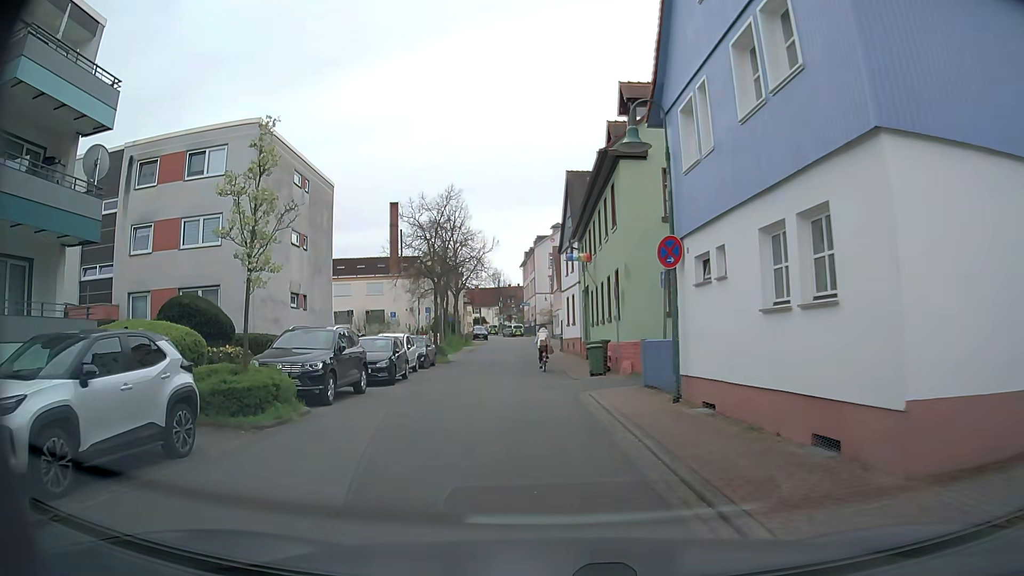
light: Day
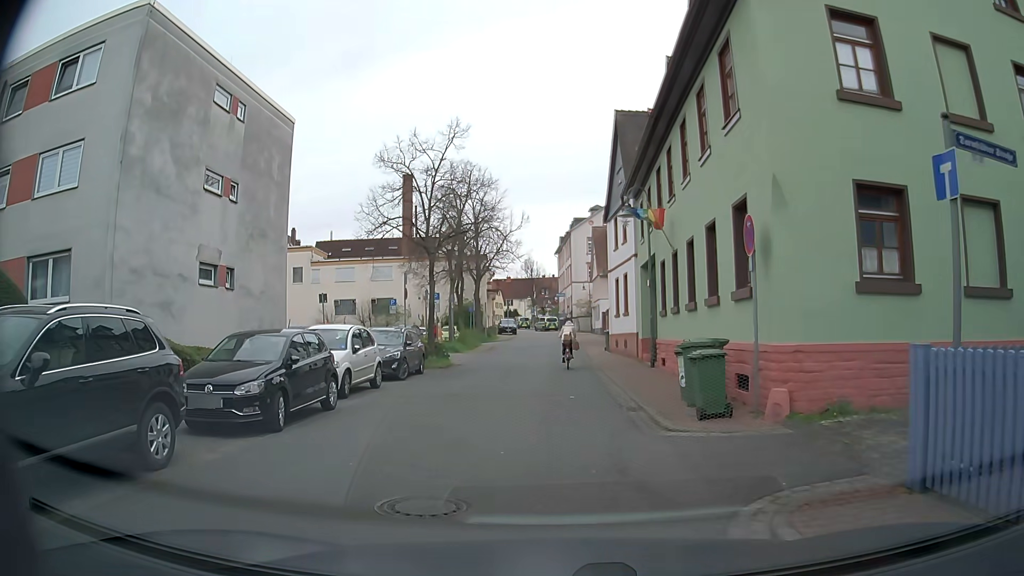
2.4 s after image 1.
(-0.4, +10.7) m; -3°
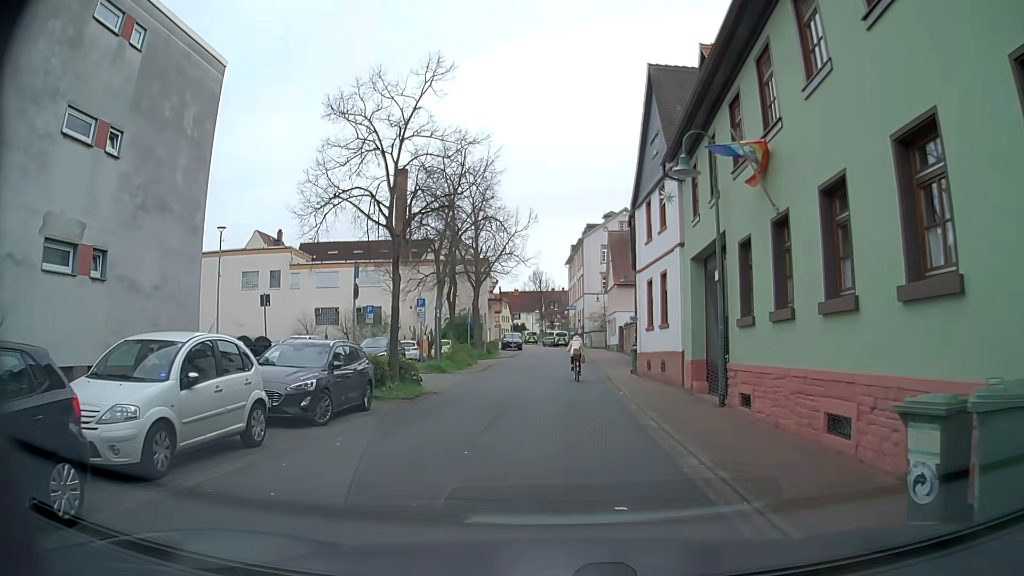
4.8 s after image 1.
(-0.1, +7.9) m; 0°
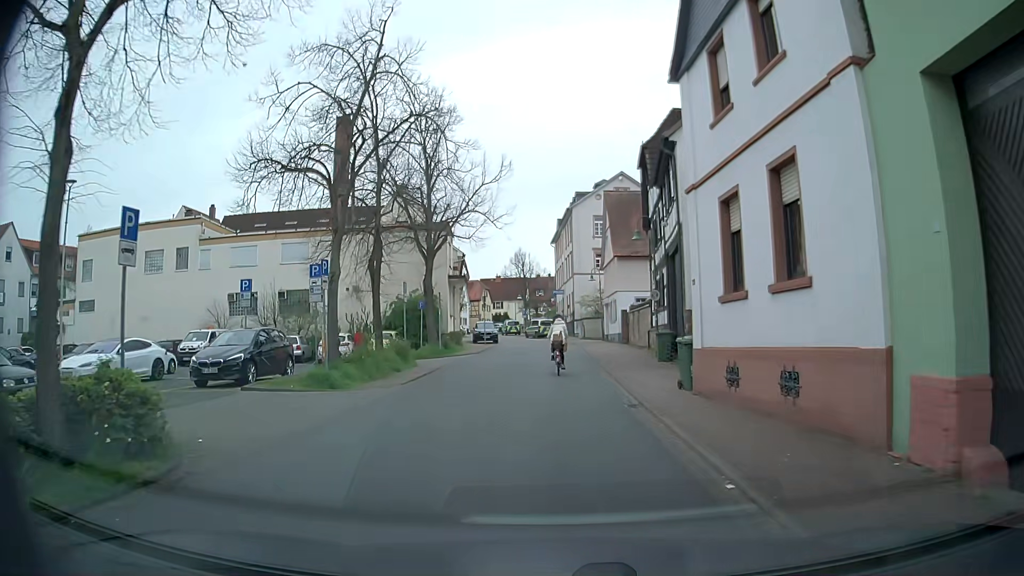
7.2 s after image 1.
(-0.1, +13.4) m; 0°
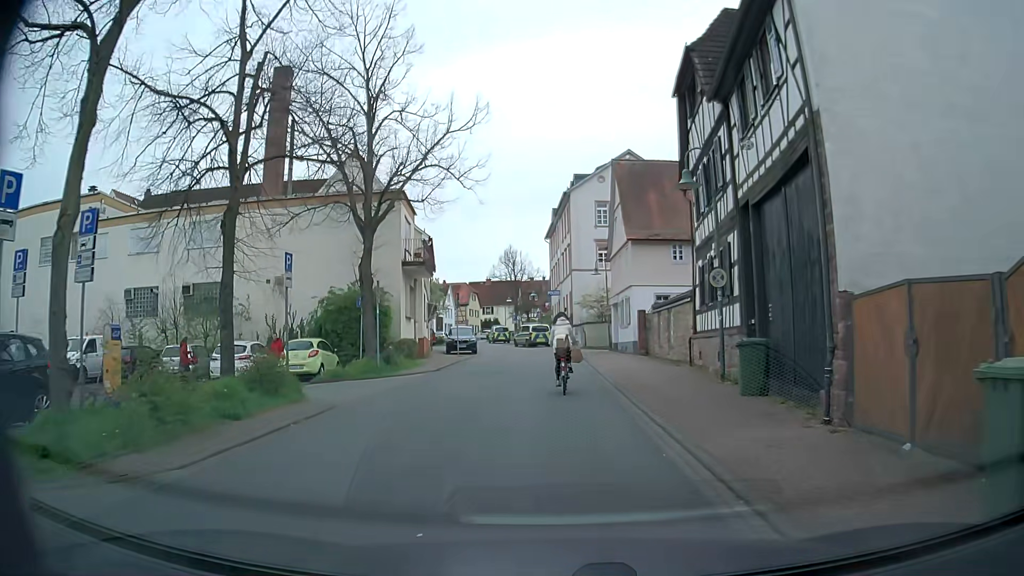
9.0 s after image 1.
(-0.2, +11.1) m; -2°
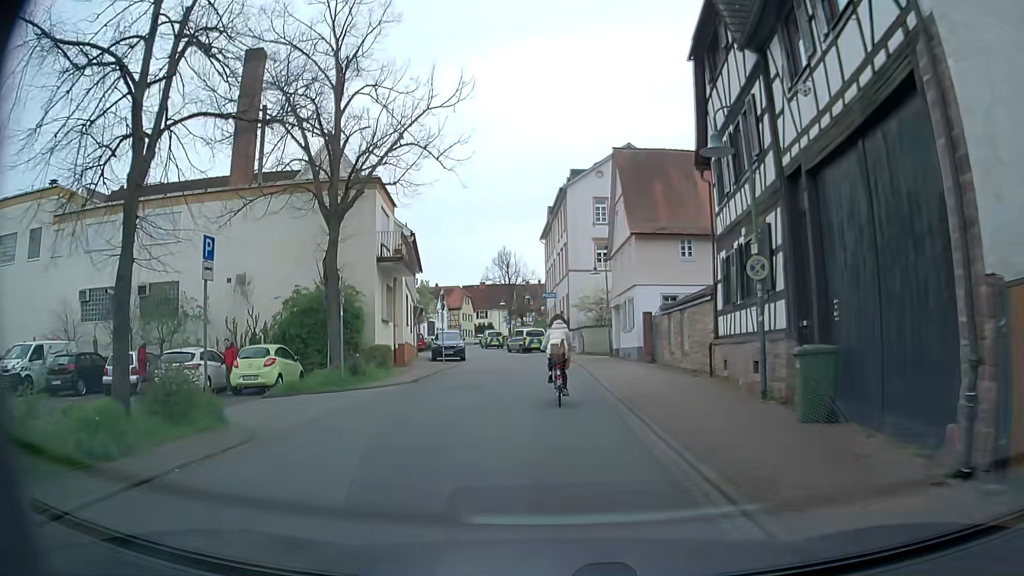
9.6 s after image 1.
(+0.1, +3.5) m; +3°
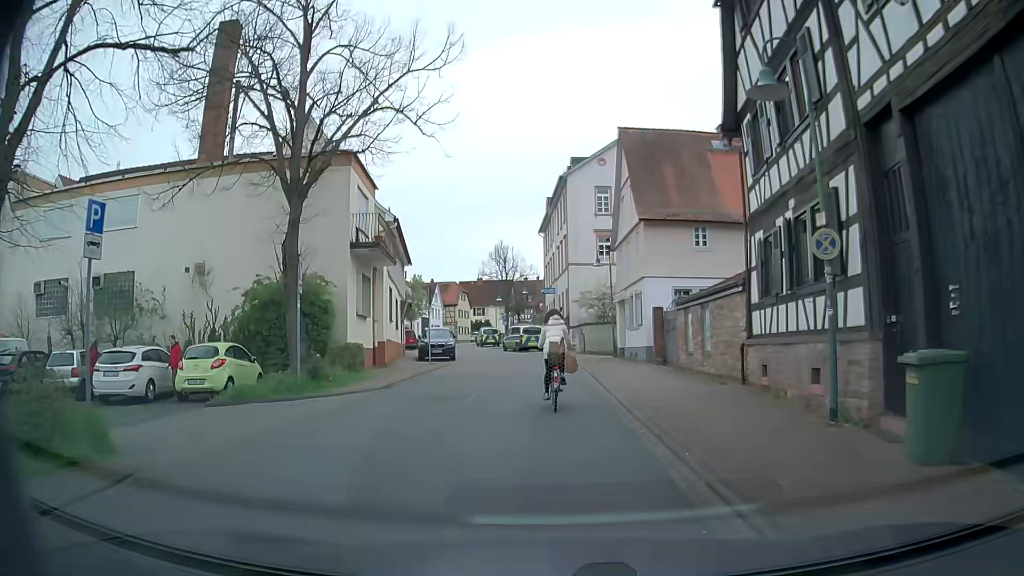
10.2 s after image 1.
(0.0, +3.2) m; -1°
